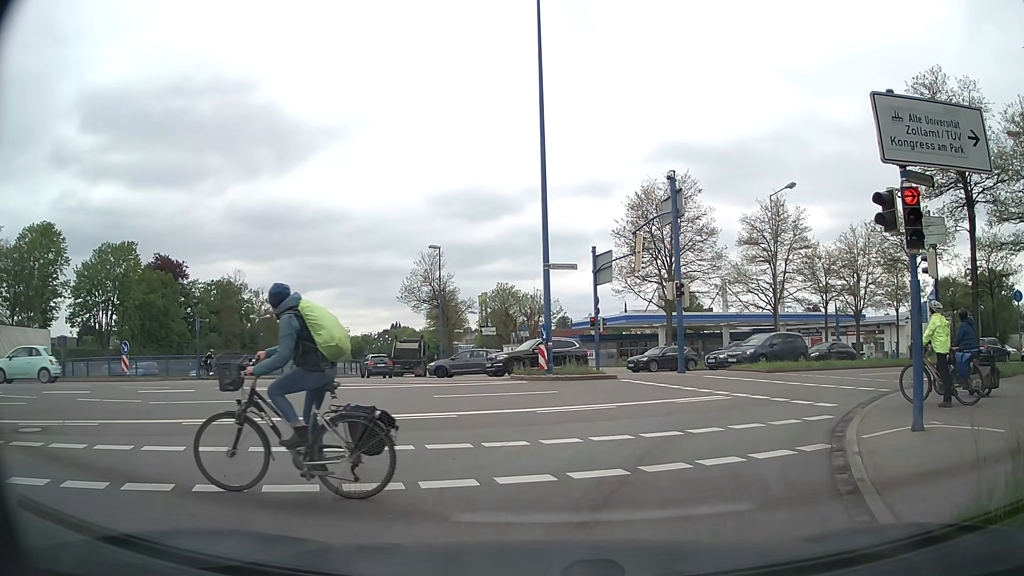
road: trunk_link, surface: asphalt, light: Day
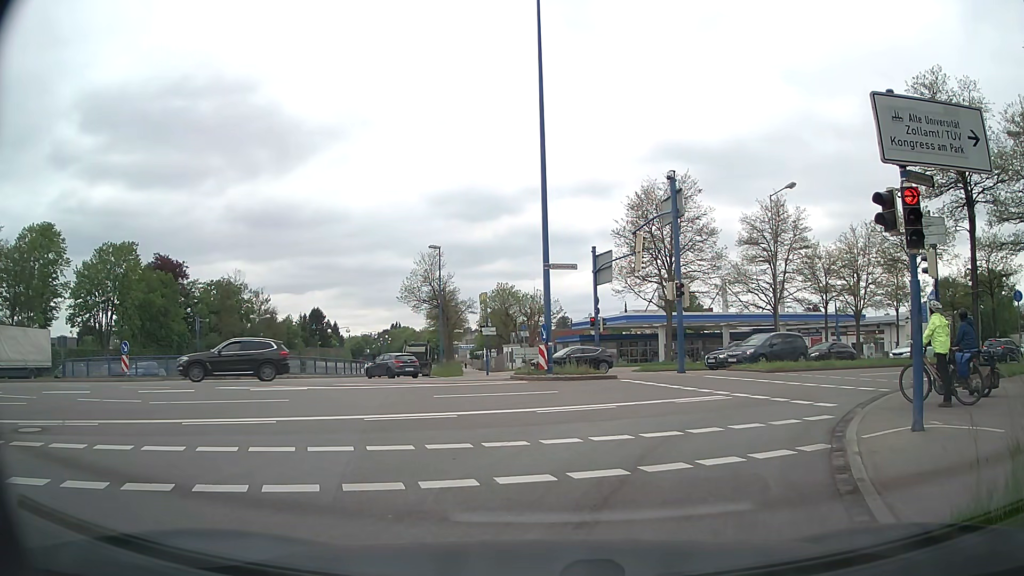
(0.0, 0.0) m; 0°
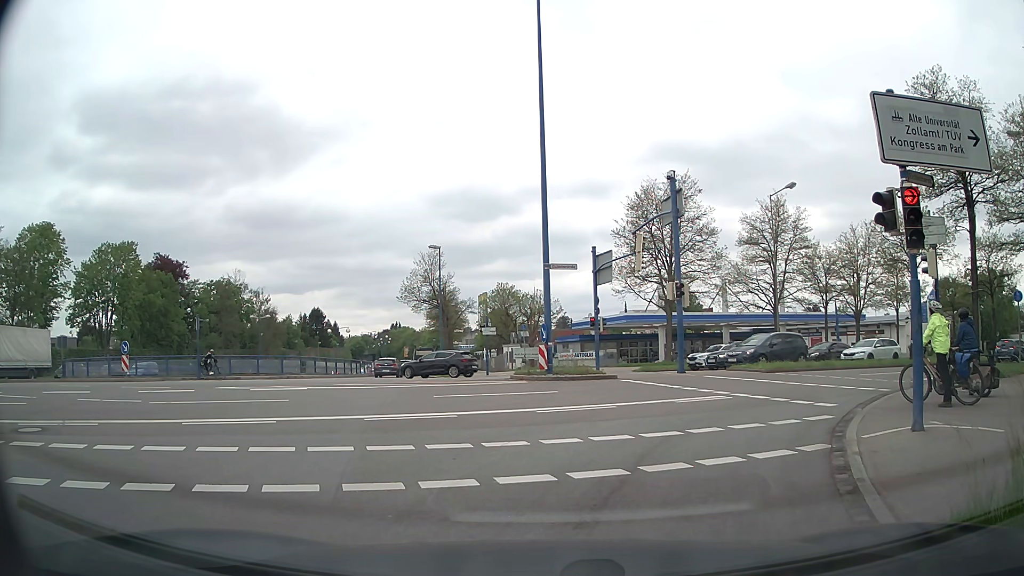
(0.0, 0.0) m; 0°
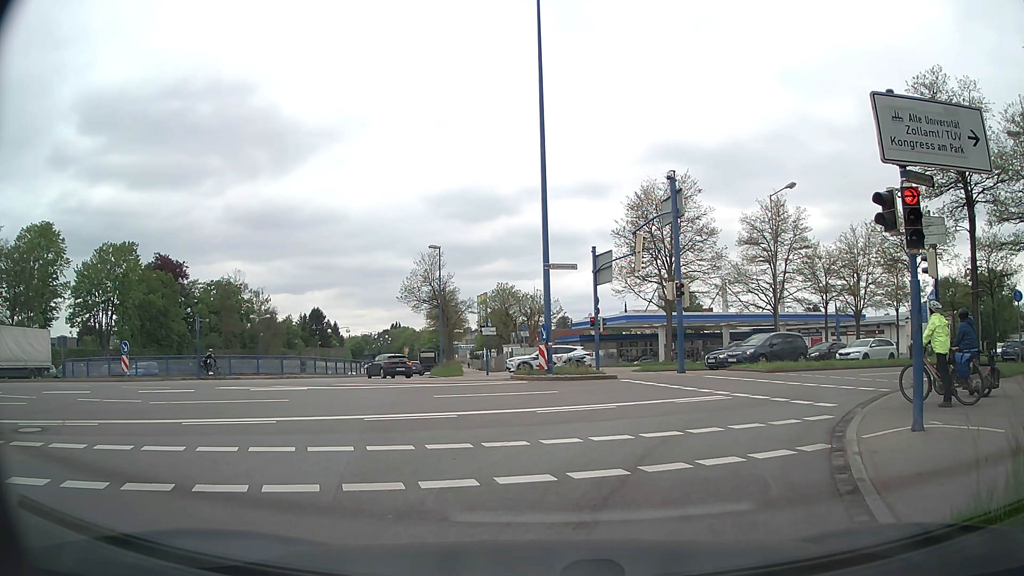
(0.0, 0.0) m; 0°
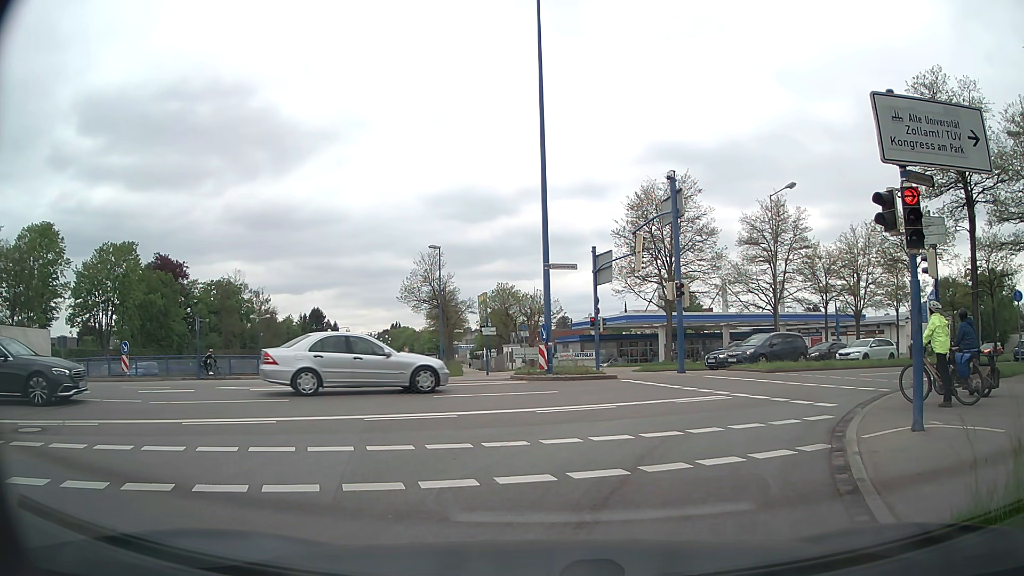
(0.0, 0.0) m; 0°
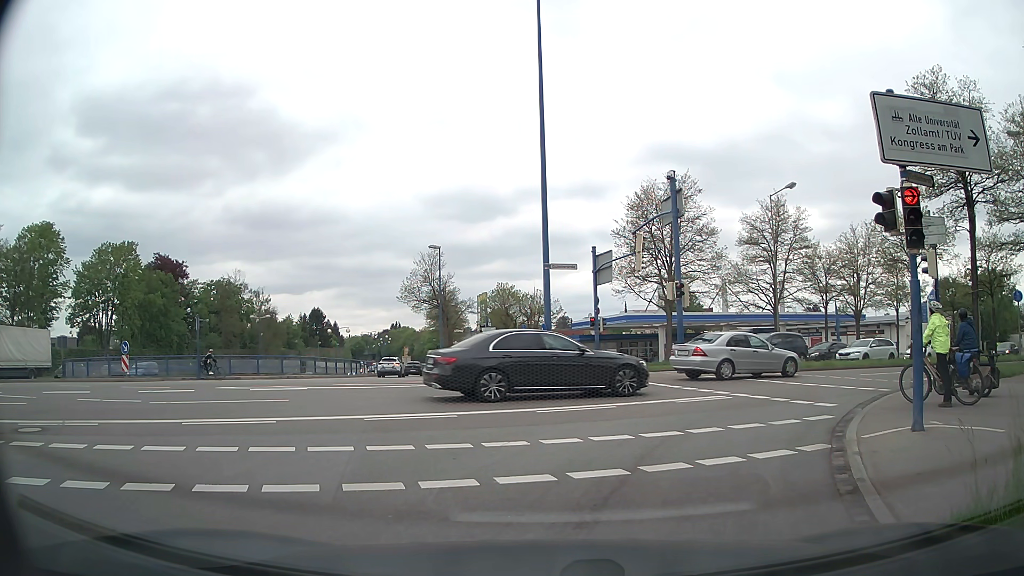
(0.0, 0.0) m; 0°
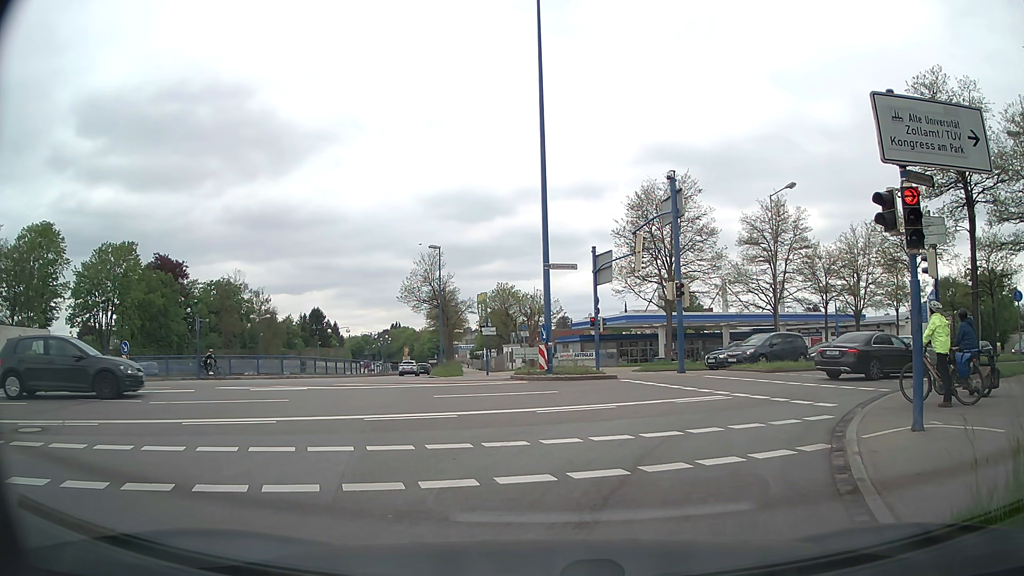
(0.0, 0.0) m; 0°
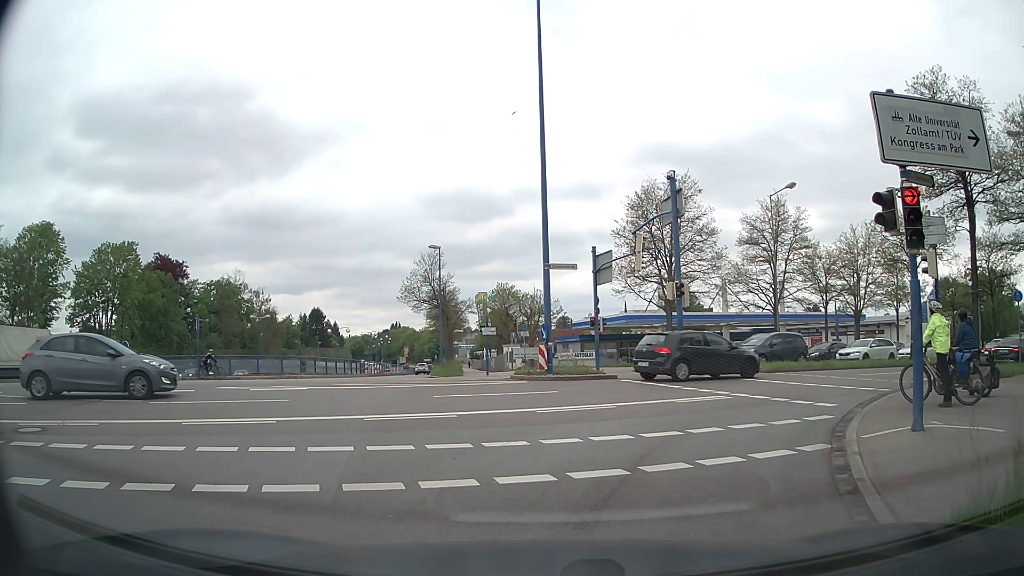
(0.0, 0.0) m; 0°
(+1, +10) (+6, +18) (+14, +25) (+22, +31) (+31, +36) (+39, +41) (+47, +46) (+56, +52) (+64, +58) (+72, +64) m
